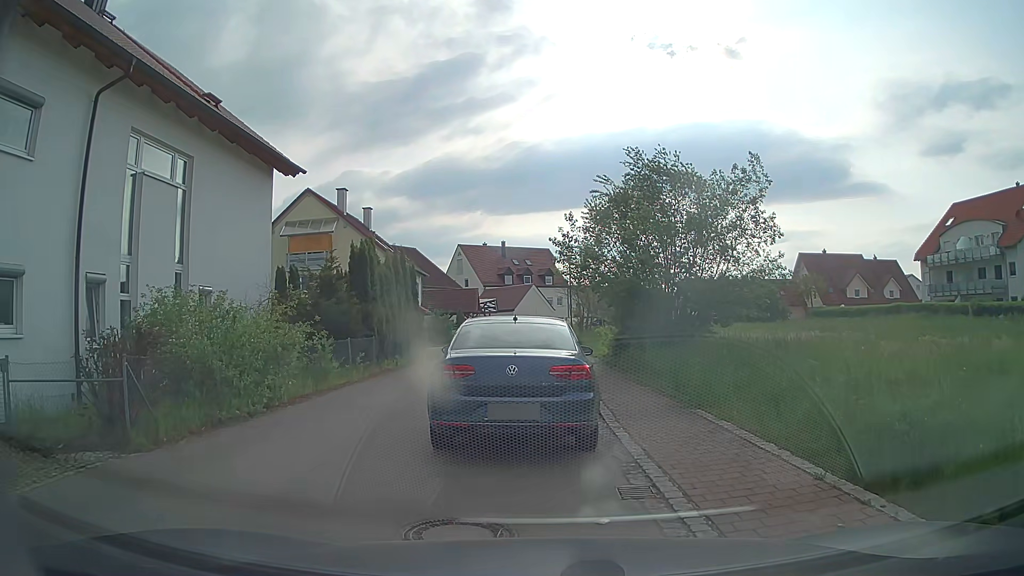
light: Day
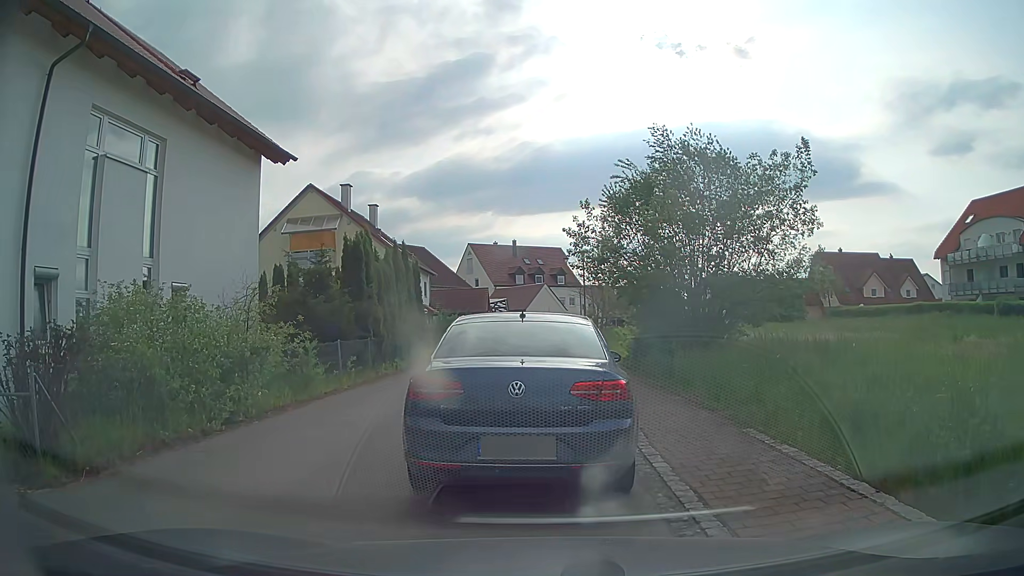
(0.0, +1.7) m; -1°
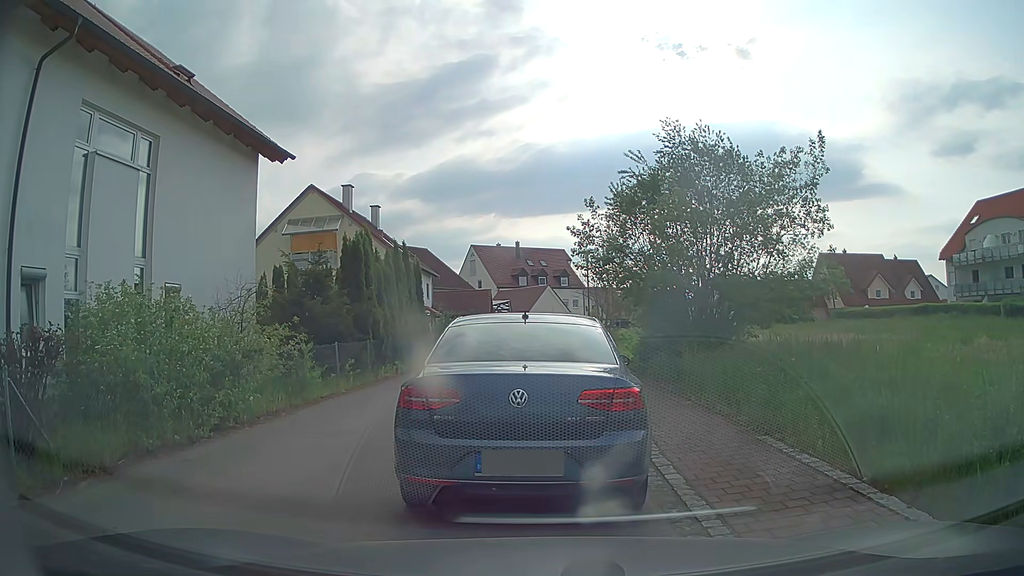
(0.0, +0.5) m; 0°
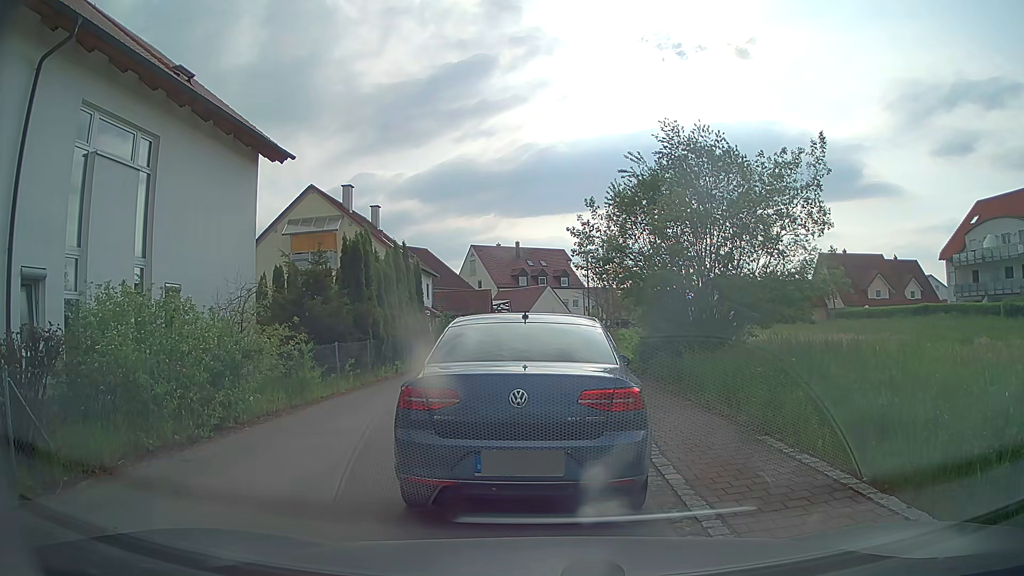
(0.0, 0.0) m; 0°
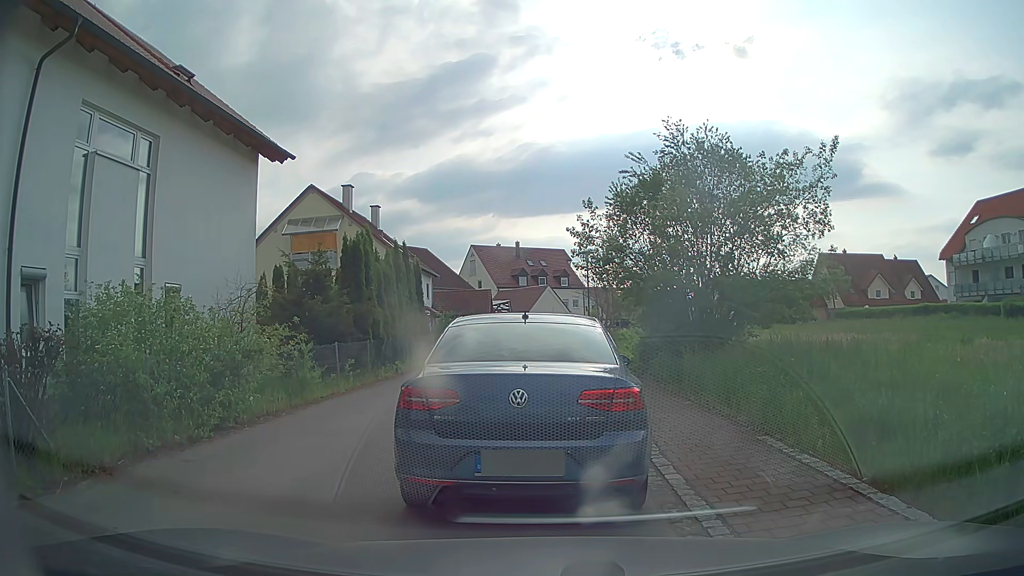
(0.0, 0.0) m; 0°
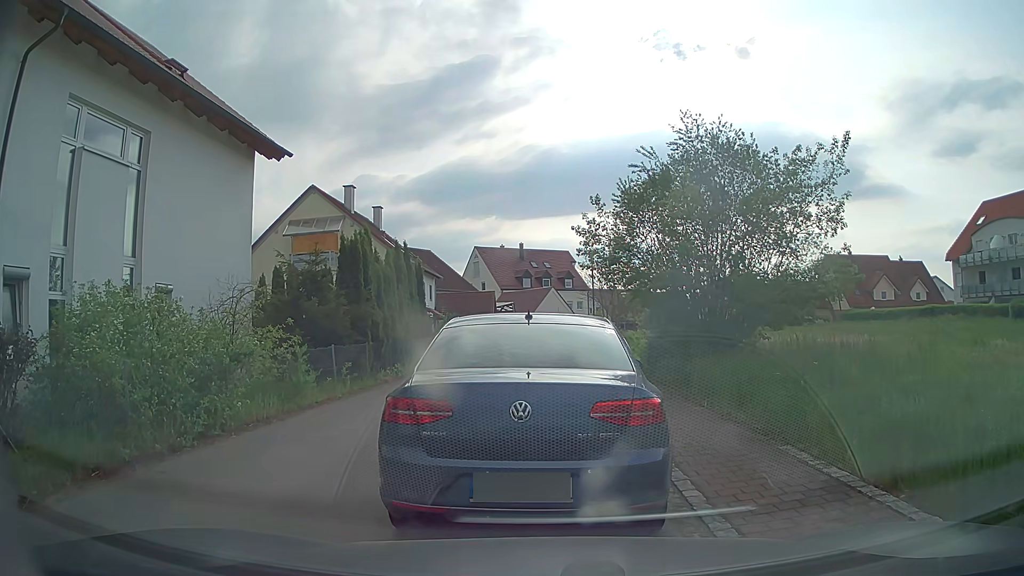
(0.0, +0.6) m; 0°
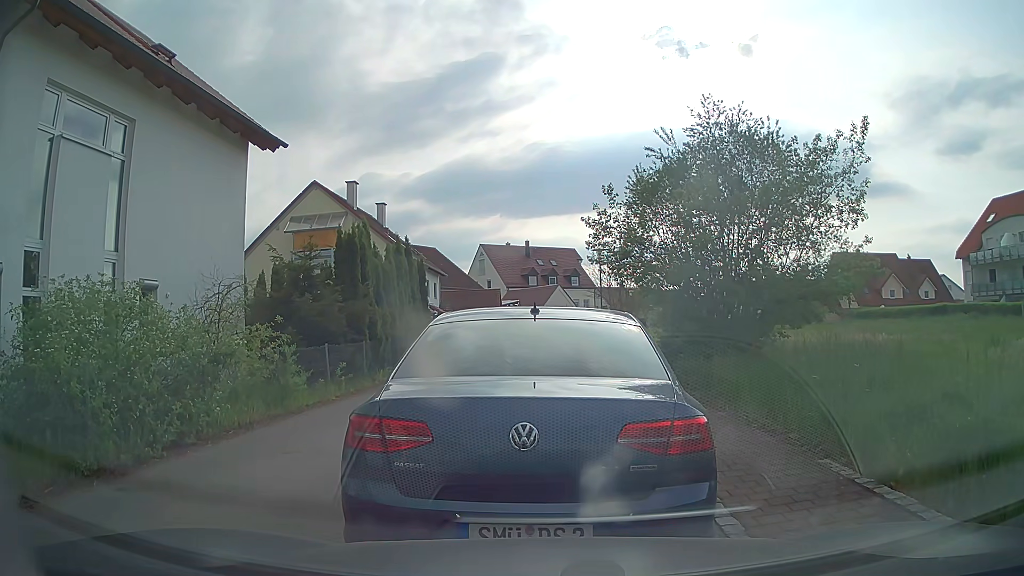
(0.0, +0.9) m; 0°
